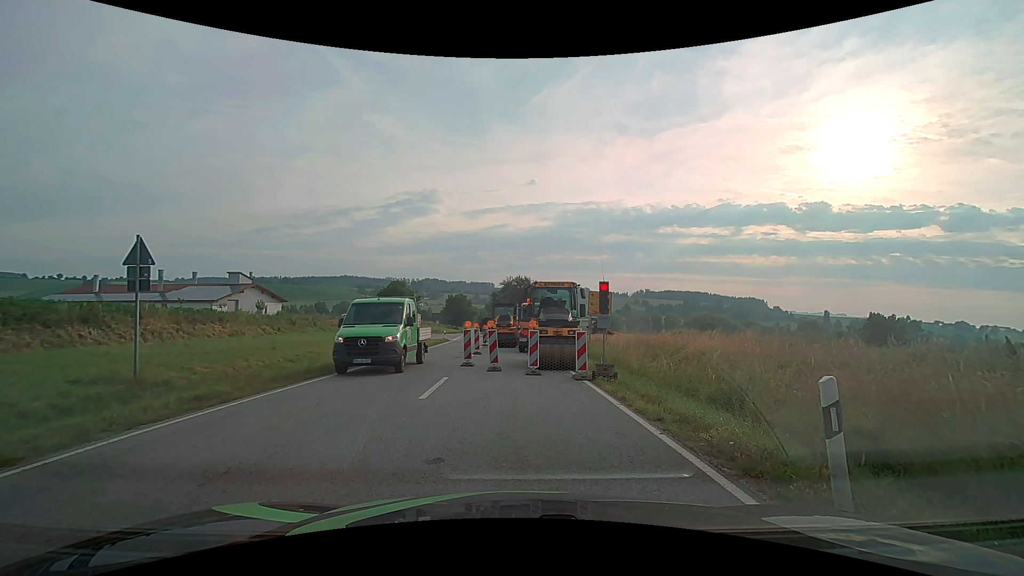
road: secondary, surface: asphalt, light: Day
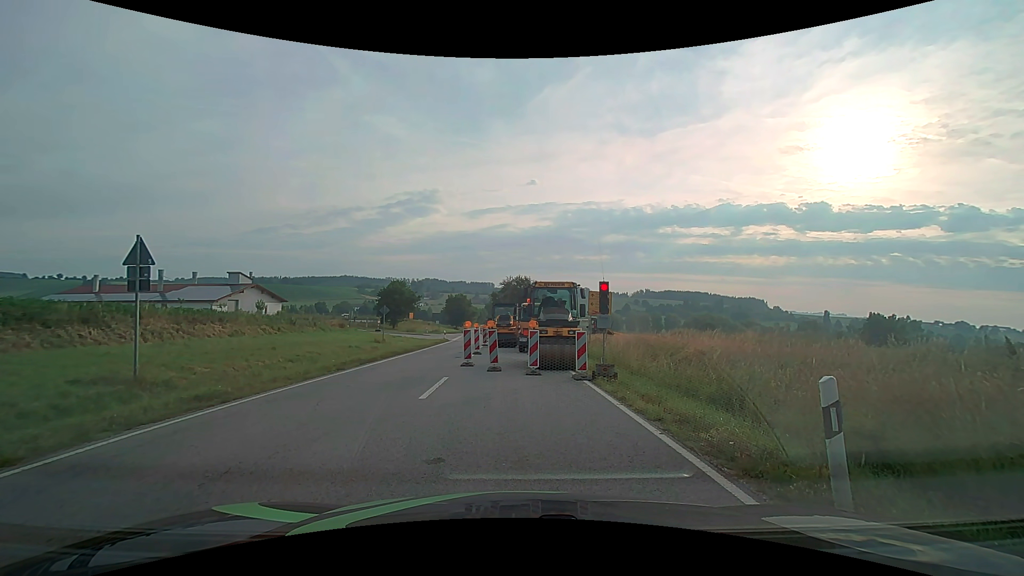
(0.0, 0.0) m; 0°
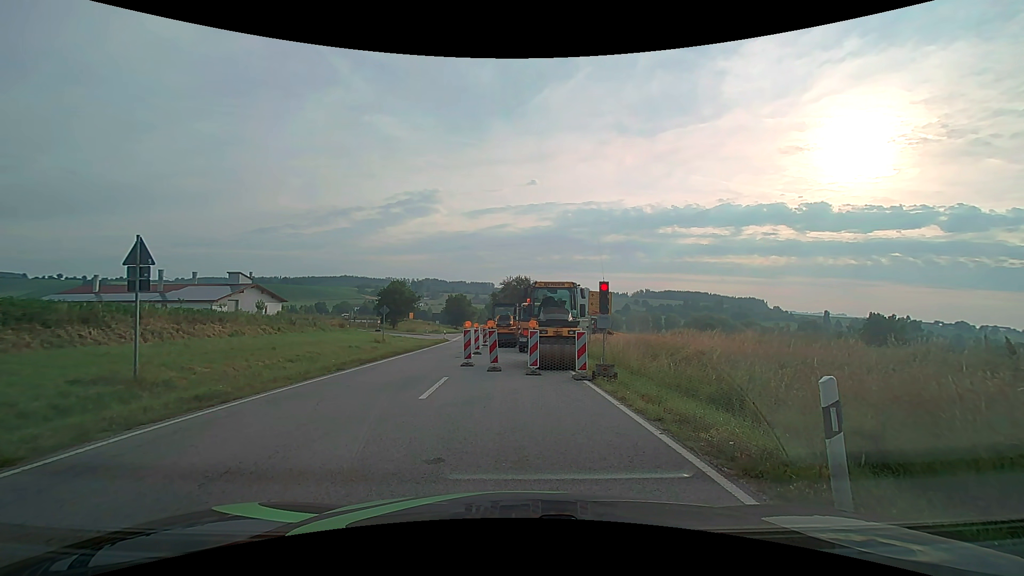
(0.0, 0.0) m; 0°
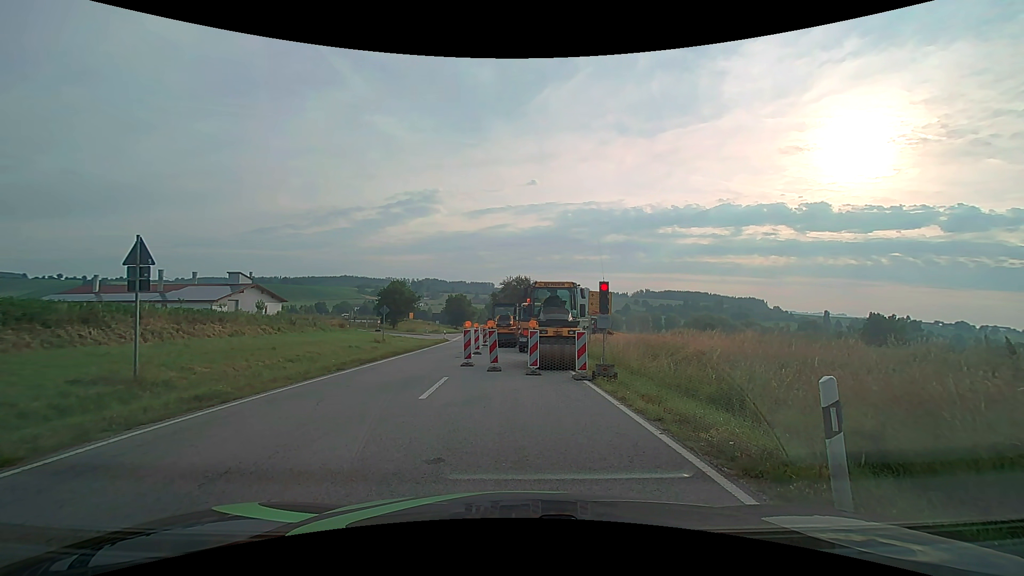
(0.0, 0.0) m; 0°
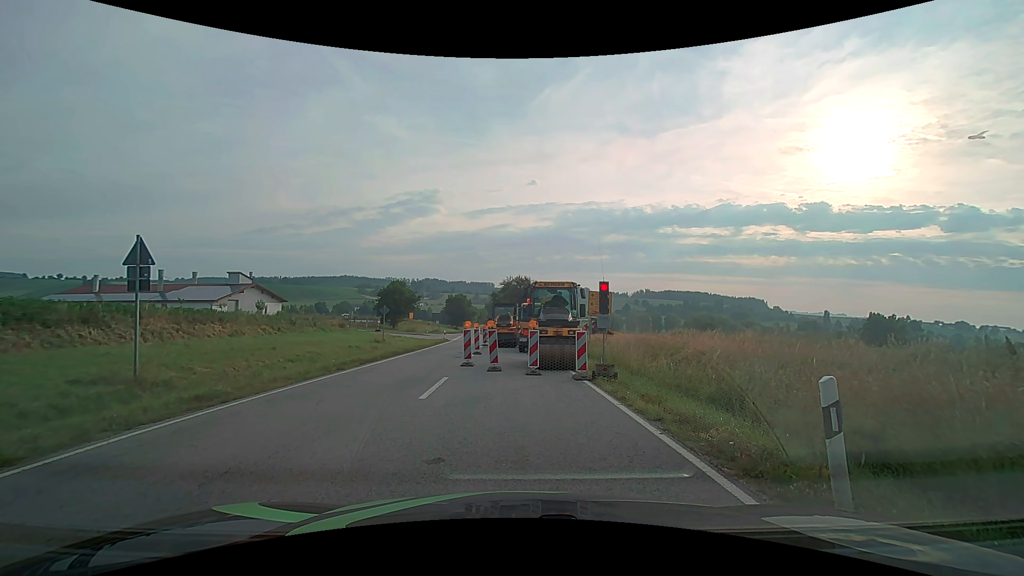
(0.0, 0.0) m; 0°
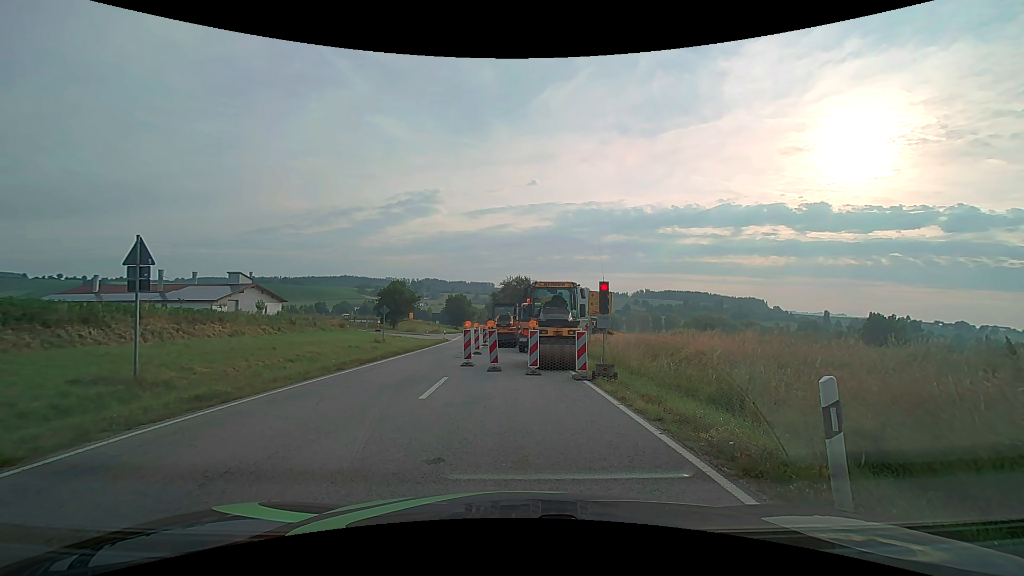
(0.0, 0.0) m; 0°
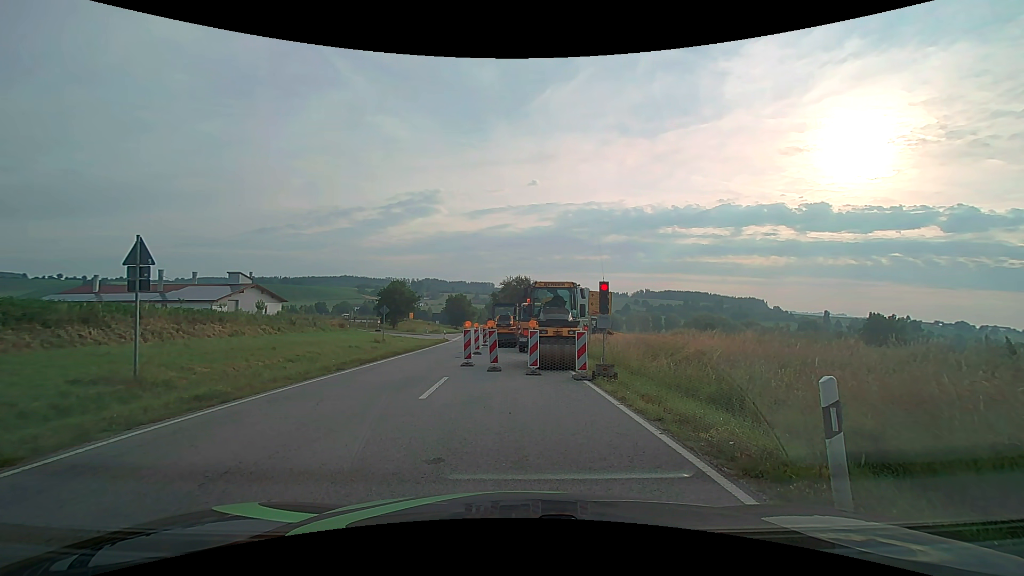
(0.0, 0.0) m; 0°
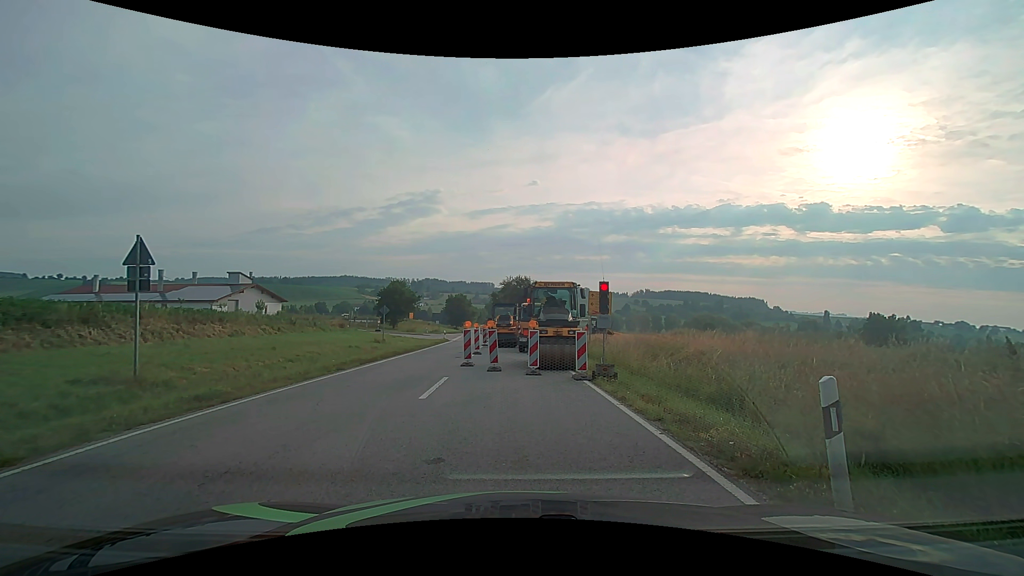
(0.0, 0.0) m; 0°
(-2, +10) (-4, +19) (-5, +29) (-6, +39) (-6, +49) (-7, +59) (-8, +69) (-9, +79) (-10, +89) (-12, +99) m
